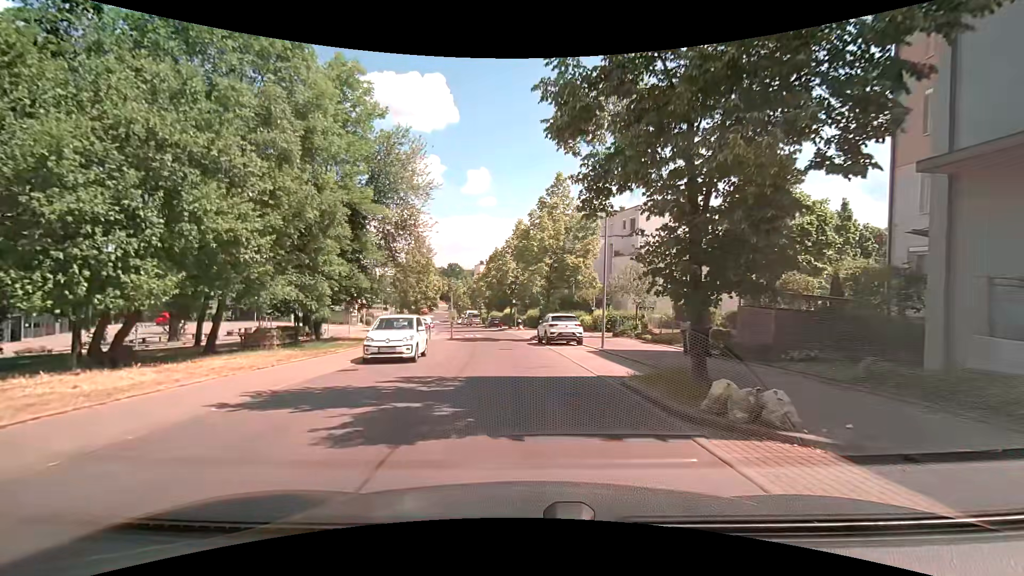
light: Day
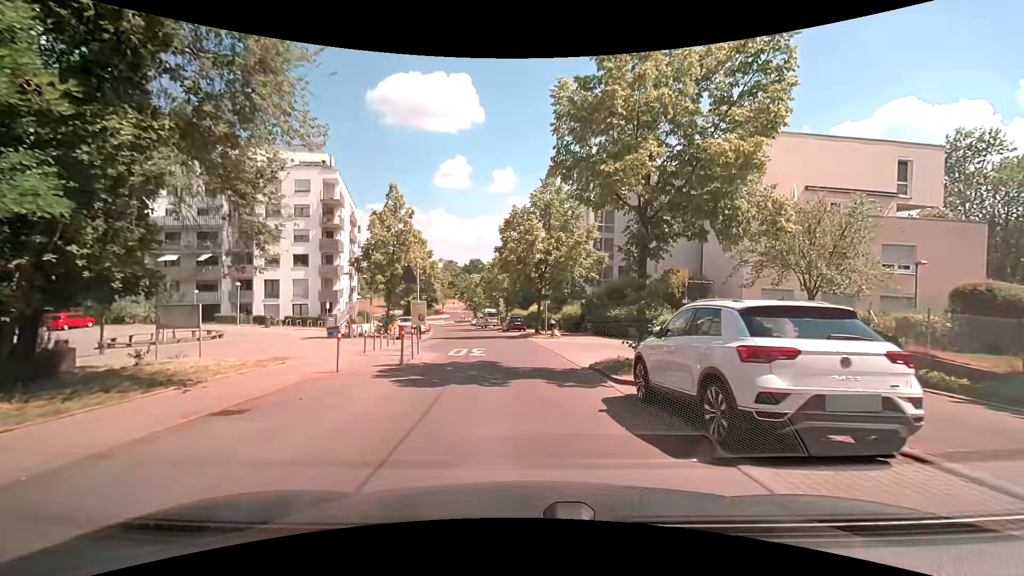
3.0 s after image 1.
(-0.4, +19.0) m; -2°
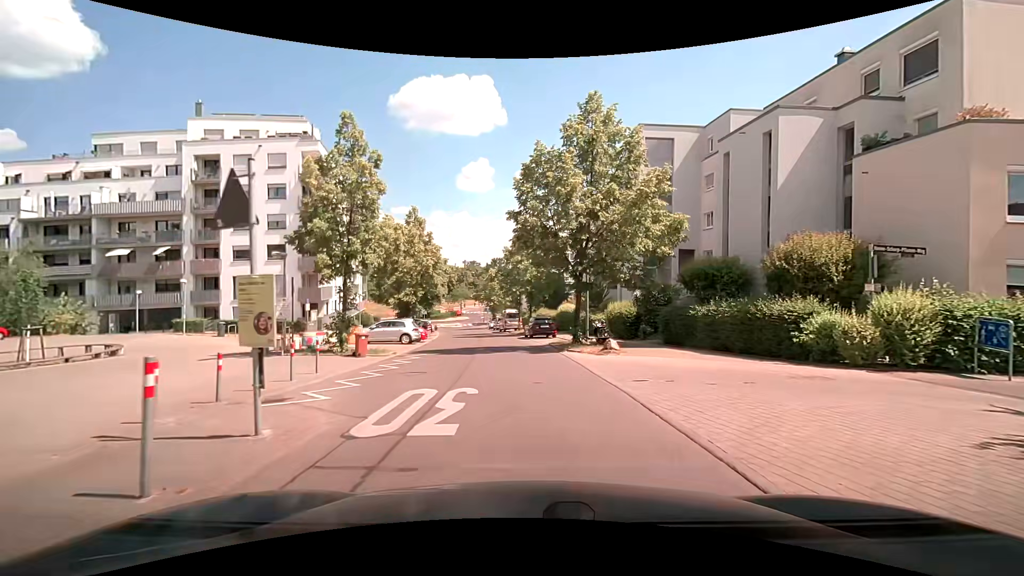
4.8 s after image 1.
(-0.3, +11.8) m; -4°
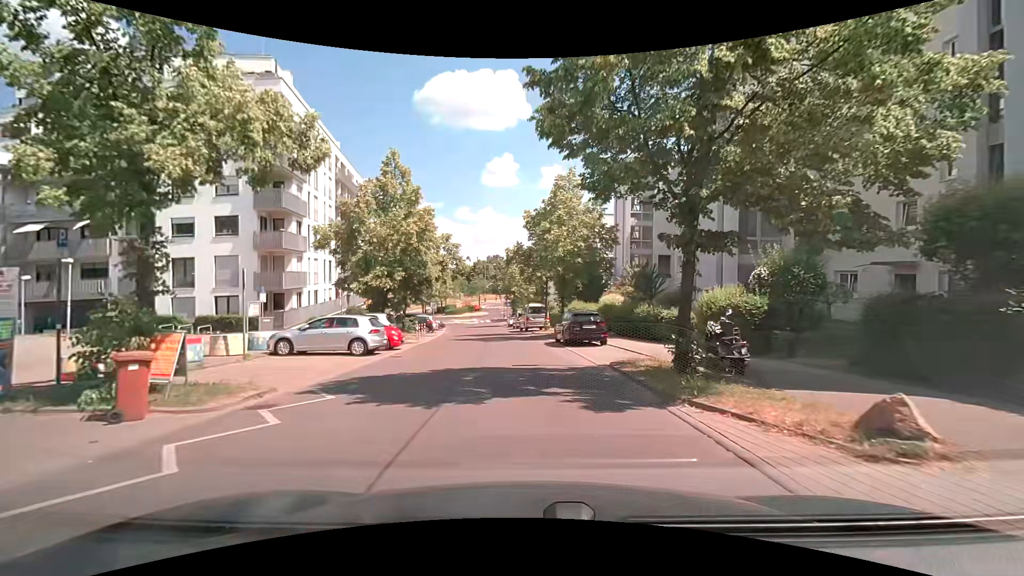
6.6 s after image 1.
(-0.2, +12.3) m; -2°
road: residential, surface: asphalt
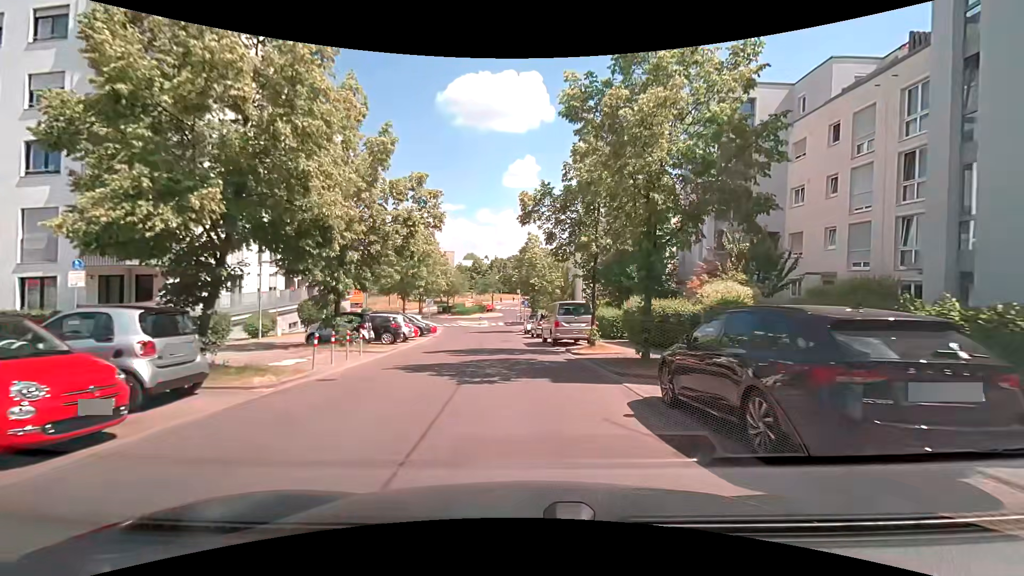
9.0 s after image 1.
(-0.5, +16.0) m; -2°
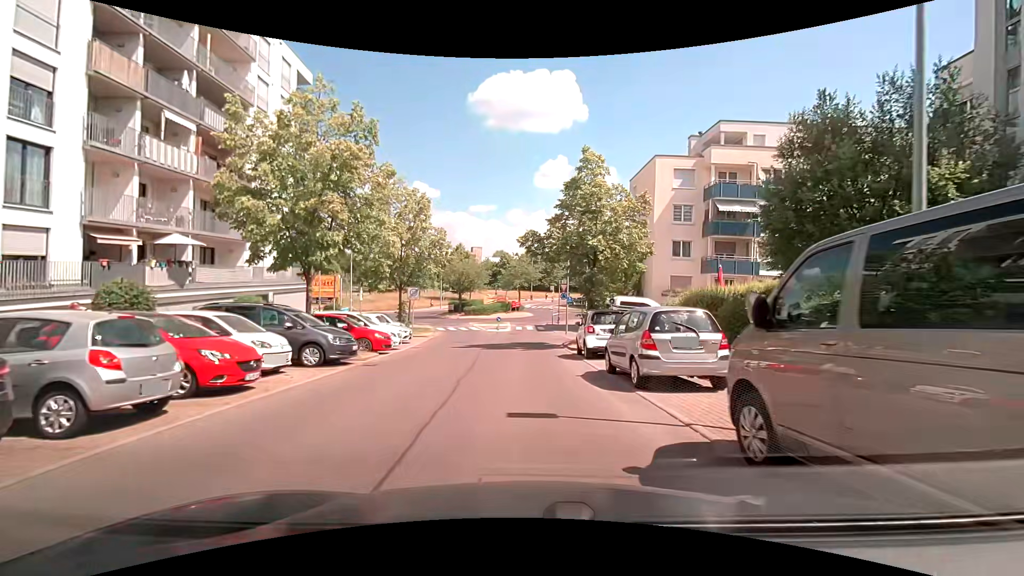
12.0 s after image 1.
(-0.8, +21.1) m; -3°
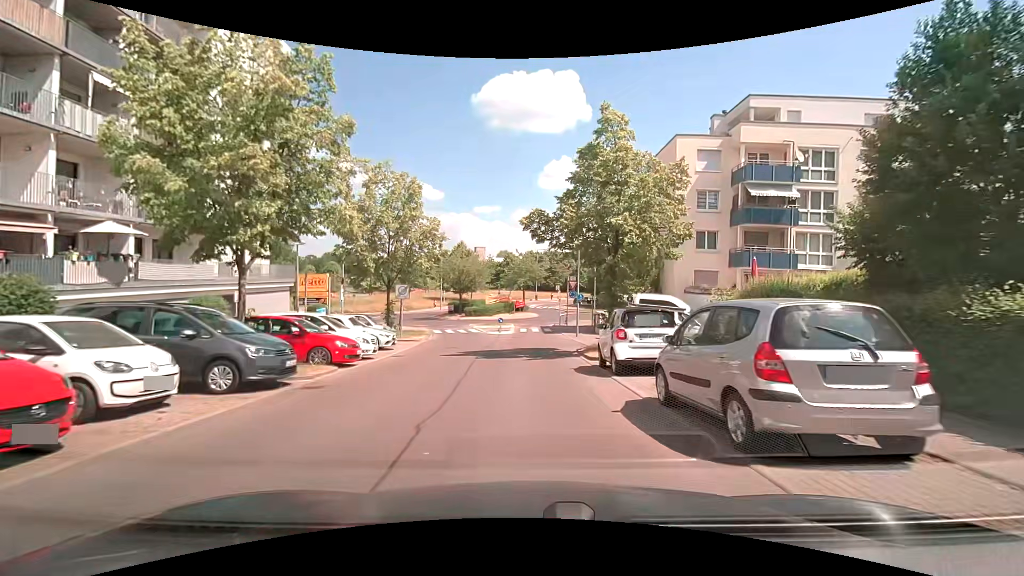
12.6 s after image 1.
(-0.1, +4.3) m; -2°
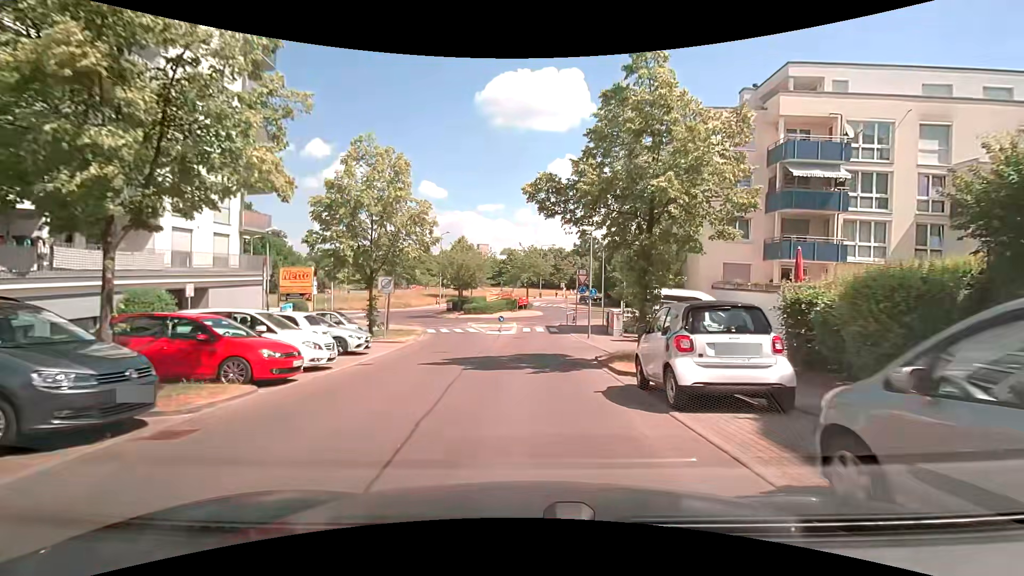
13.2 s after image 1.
(0.0, +4.2) m; 0°
